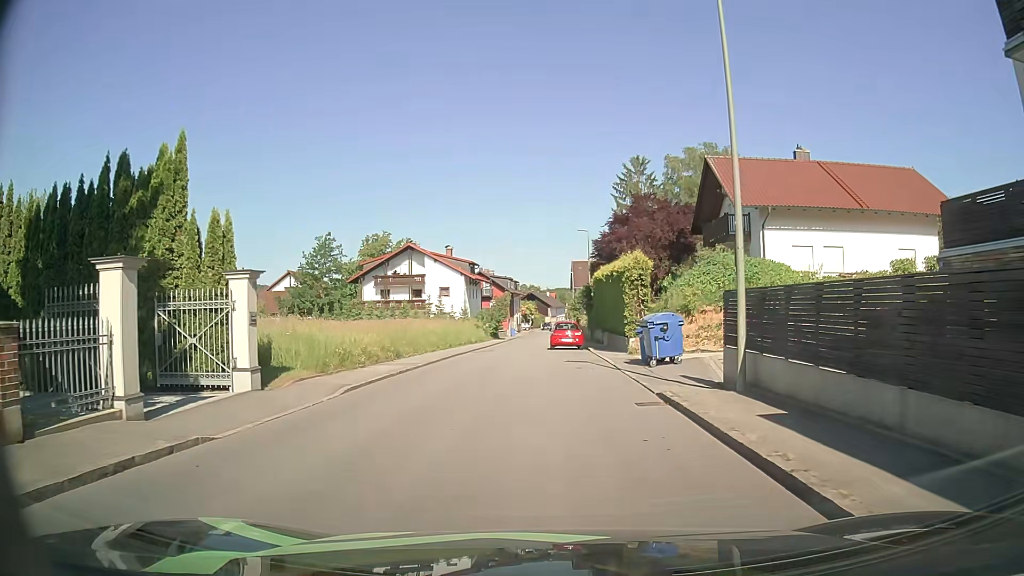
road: secondary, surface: asphalt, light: Day
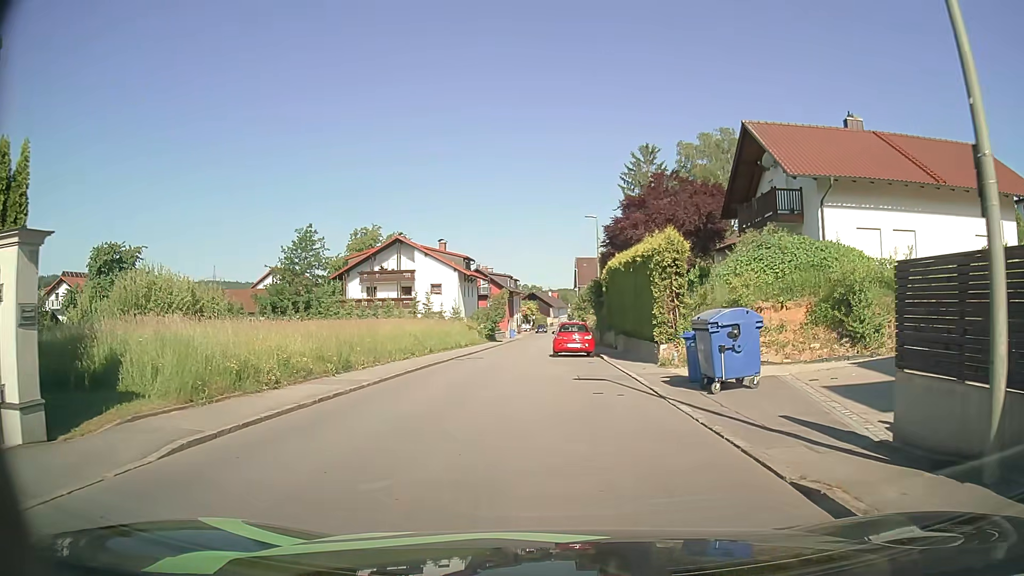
(0.0, +6.9) m; 0°
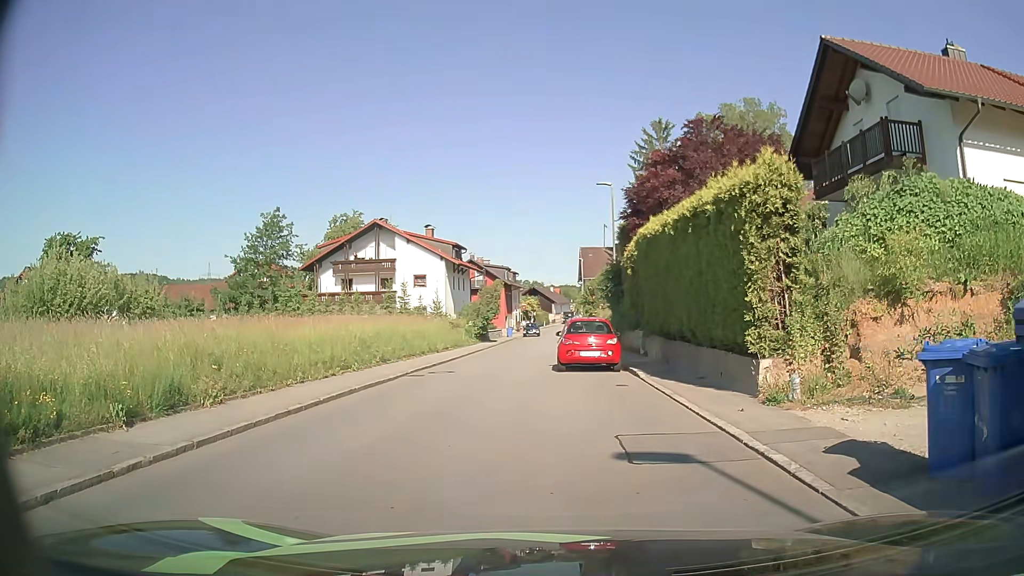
(-0.1, +9.1) m; 0°
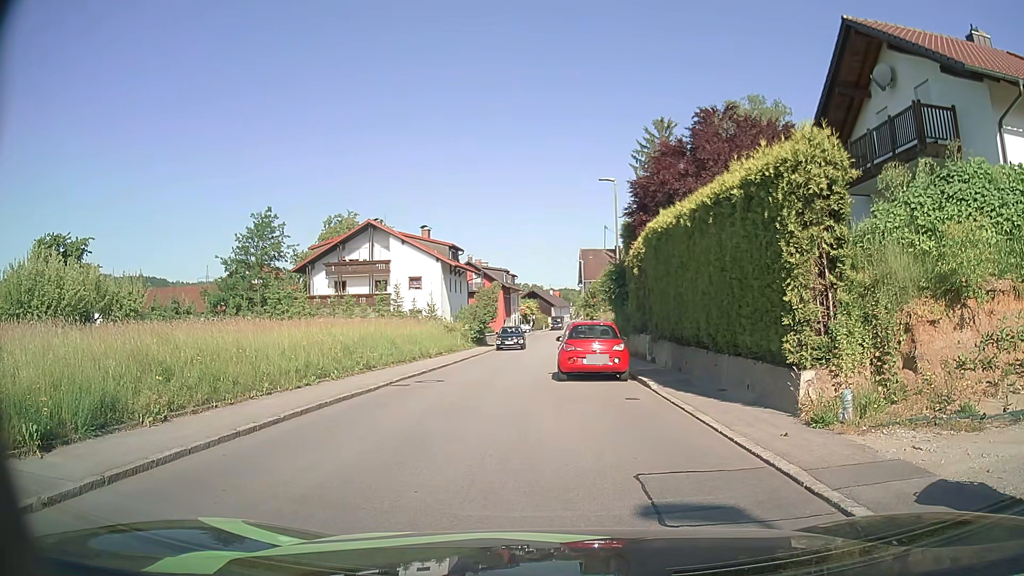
(0.0, +1.8) m; 0°
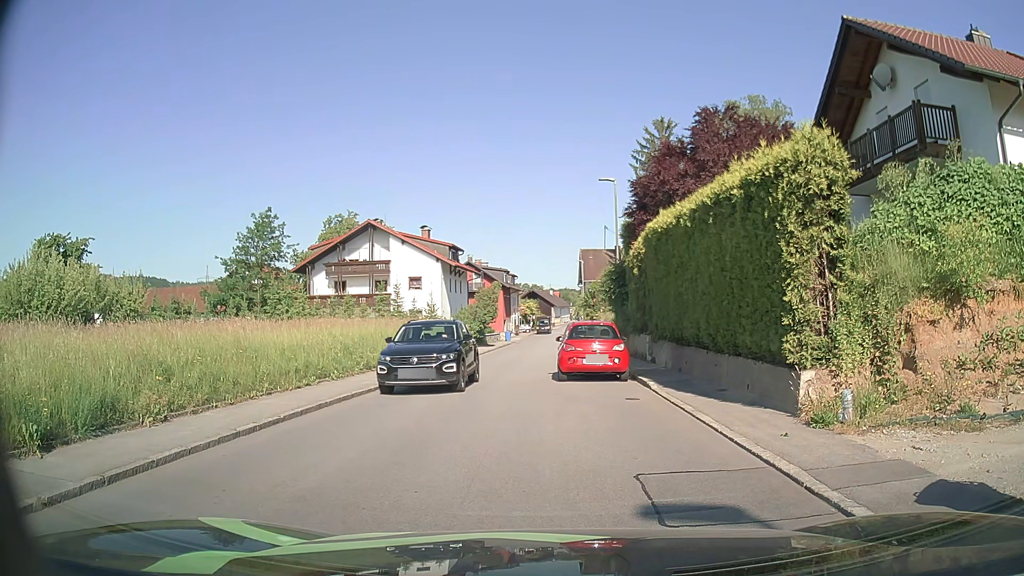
(0.0, 0.0) m; 0°
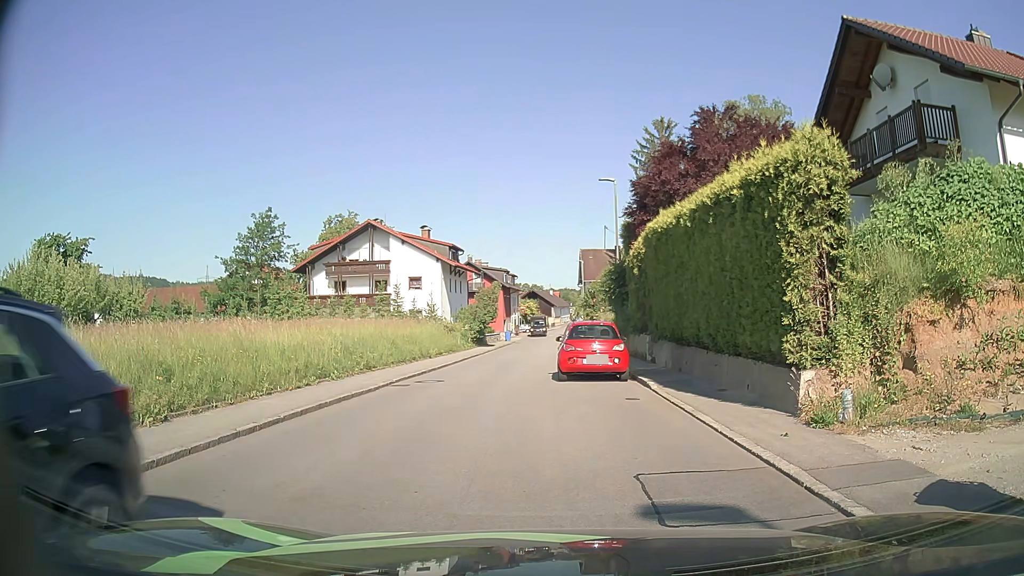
(0.0, 0.0) m; 0°
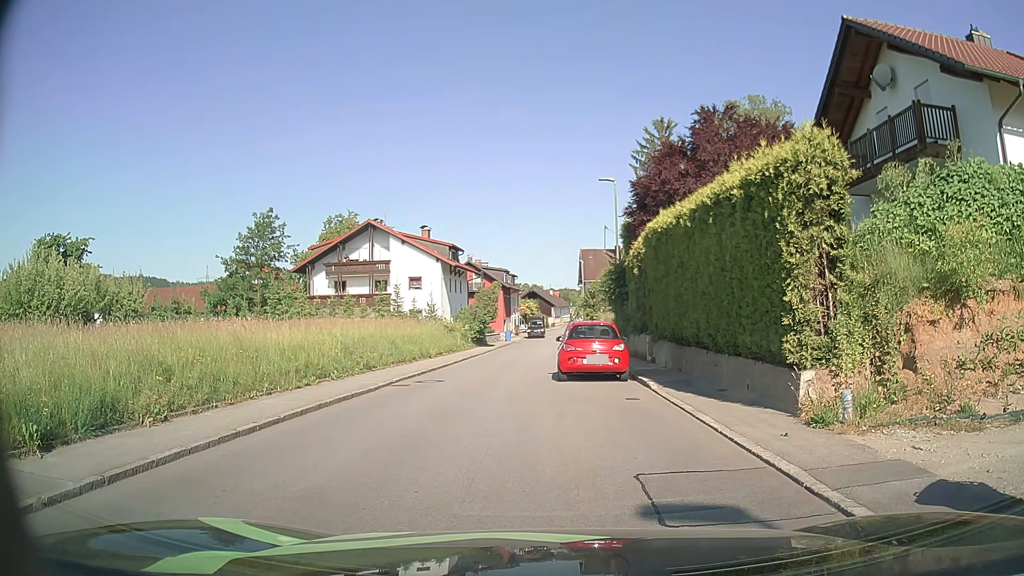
(0.0, 0.0) m; 0°
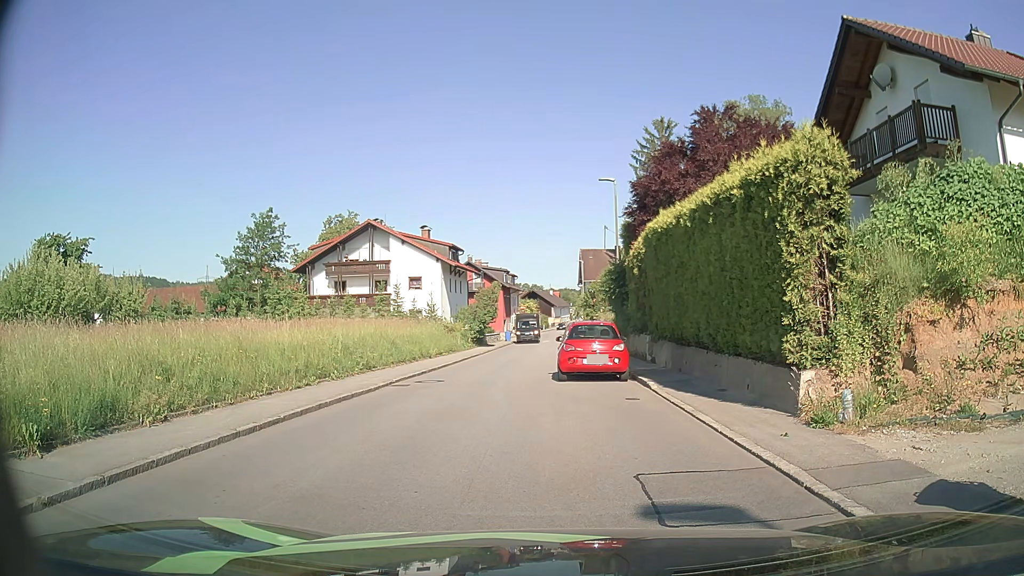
(0.0, 0.0) m; 0°
